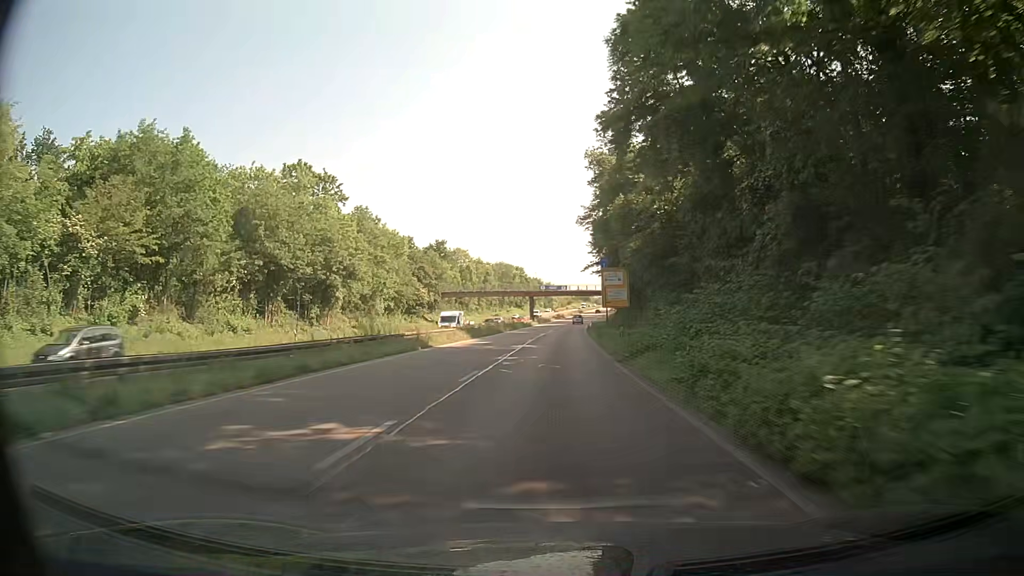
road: trunk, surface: asphalt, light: Day
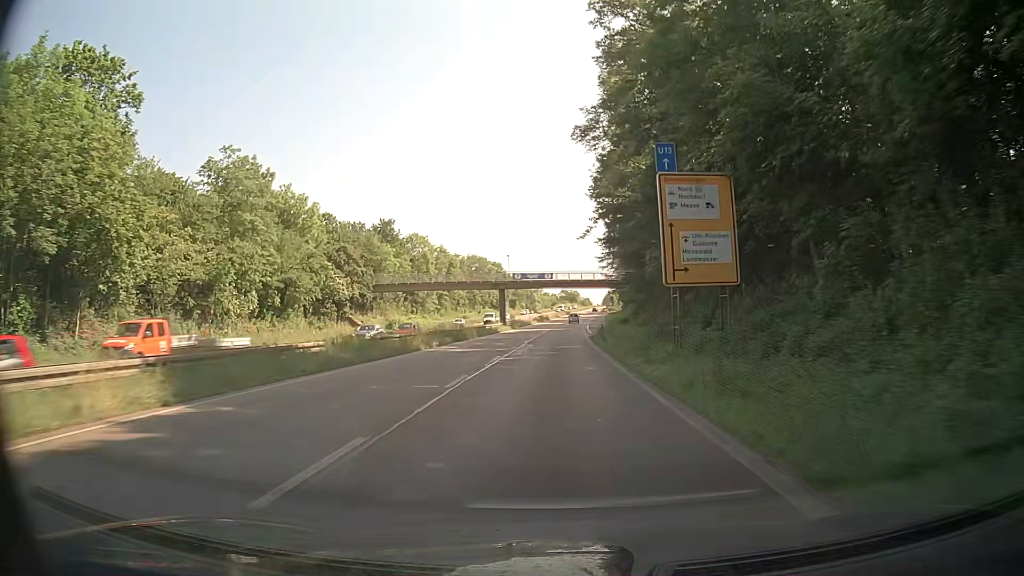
(+0.5, +37.0) m; +2°
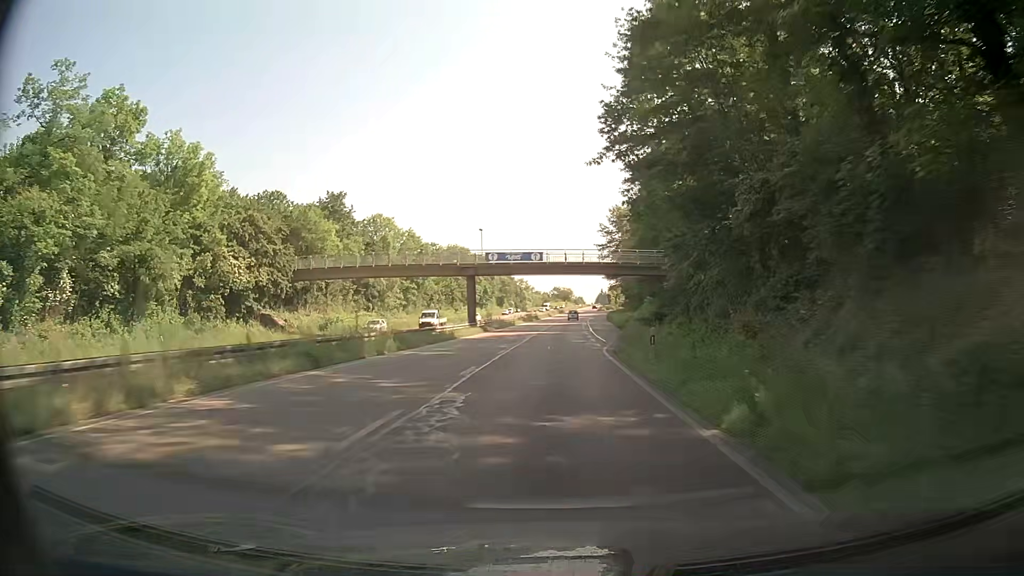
(+0.1, +24.7) m; +1°
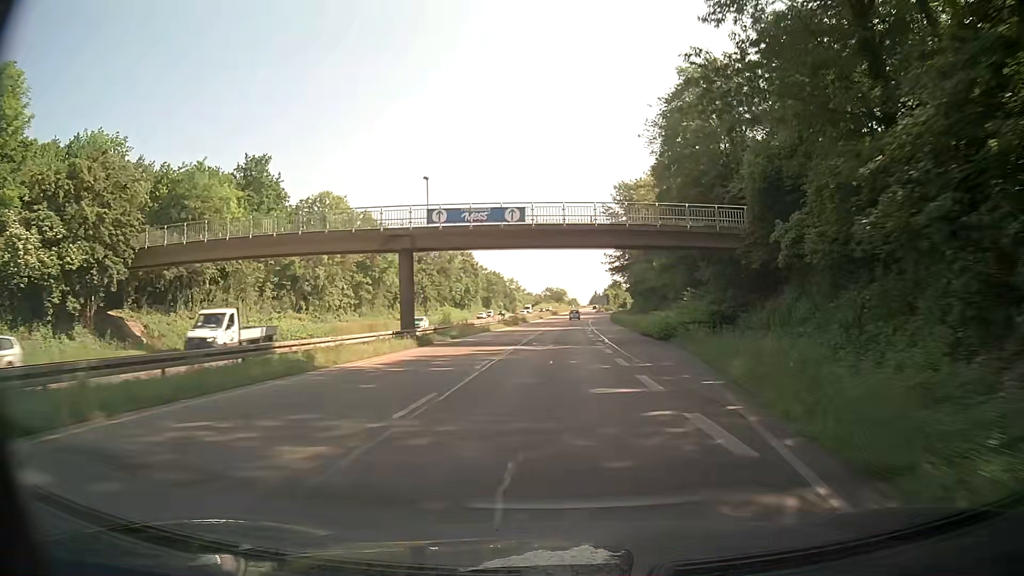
(+0.2, +24.6) m; +1°
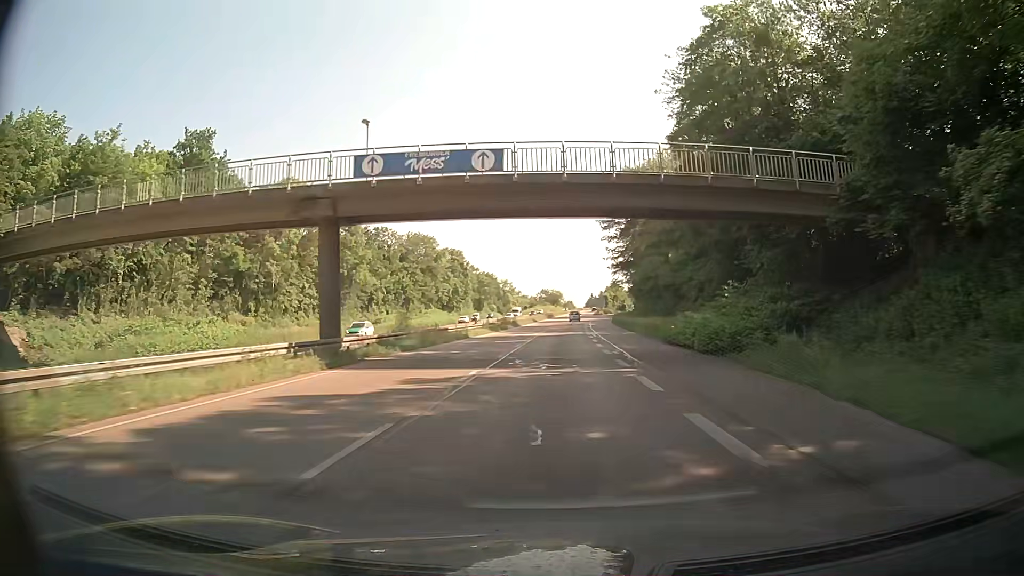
(+0.1, +12.3) m; +1°
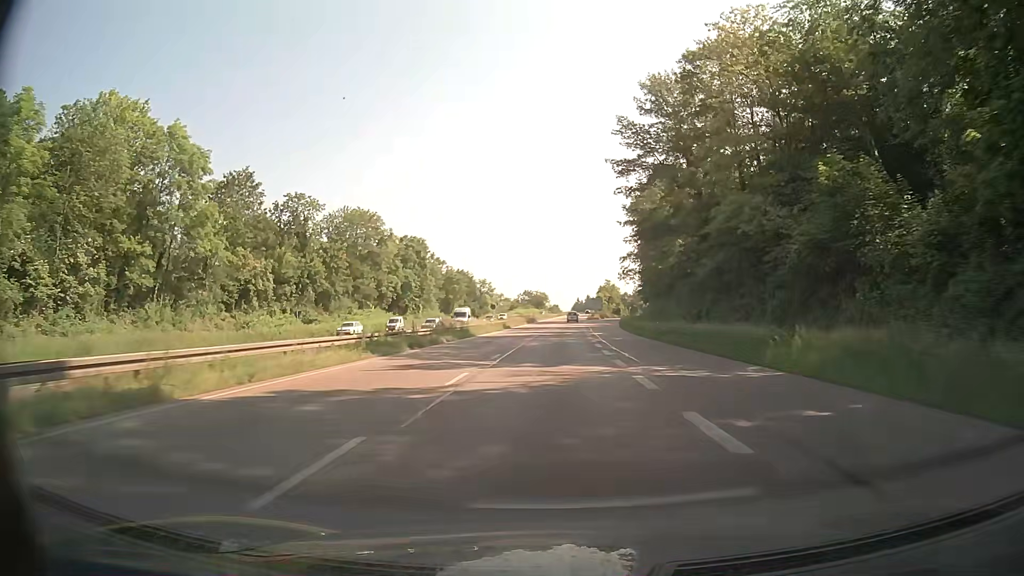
(+0.2, +36.9) m; +1°
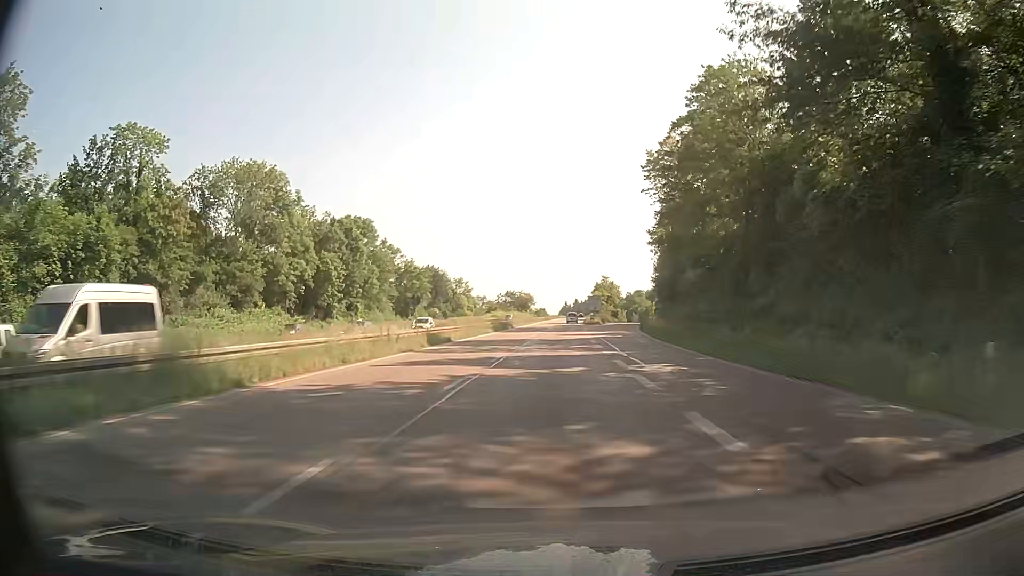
(+0.3, +36.9) m; +1°
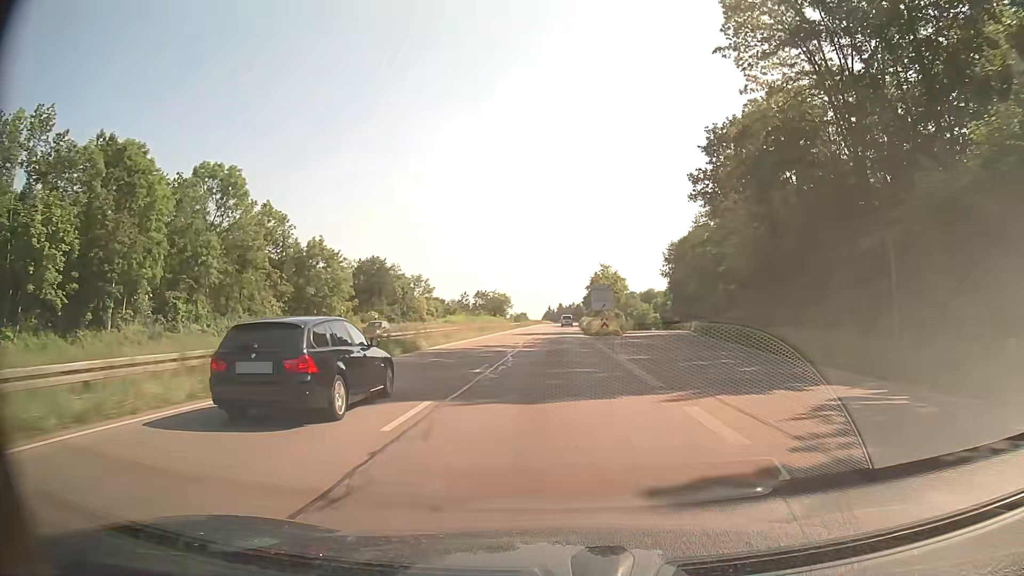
(+0.8, +49.1) m; +2°
(0, +10) (0, +20) (0, +30) (0, +40) (0, +50) (+1, +60) (+1, +70) (+1, +80) (+1, +90) (+2, +100) m
